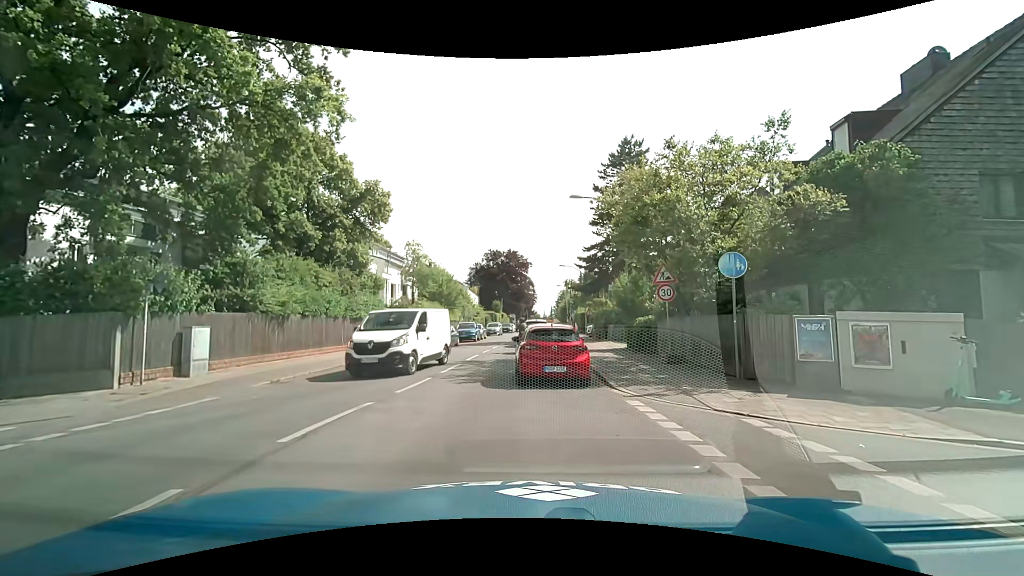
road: secondary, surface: asphalt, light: Day
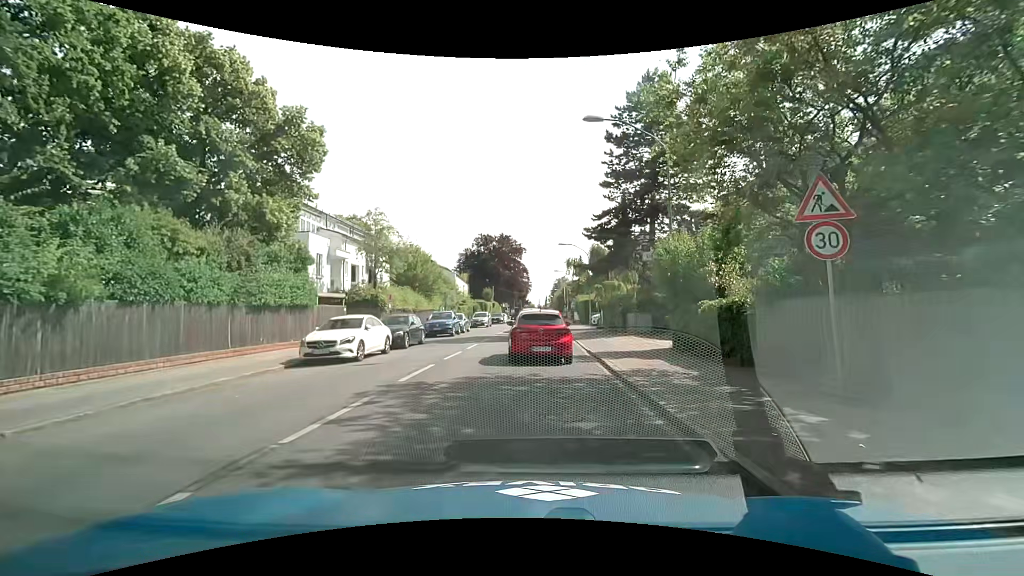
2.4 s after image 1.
(+0.1, +9.6) m; +2°
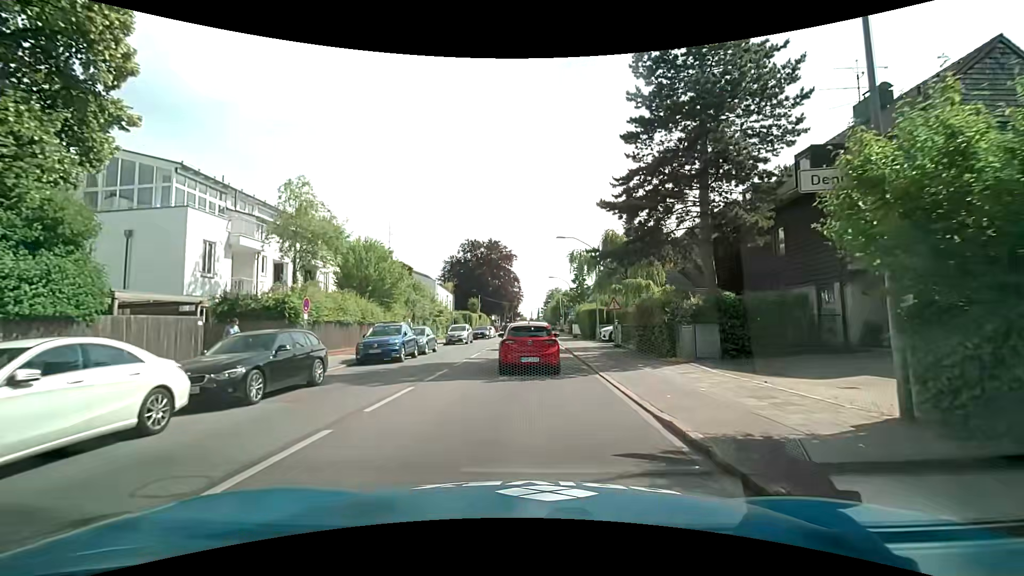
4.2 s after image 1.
(0.0, +11.0) m; 0°
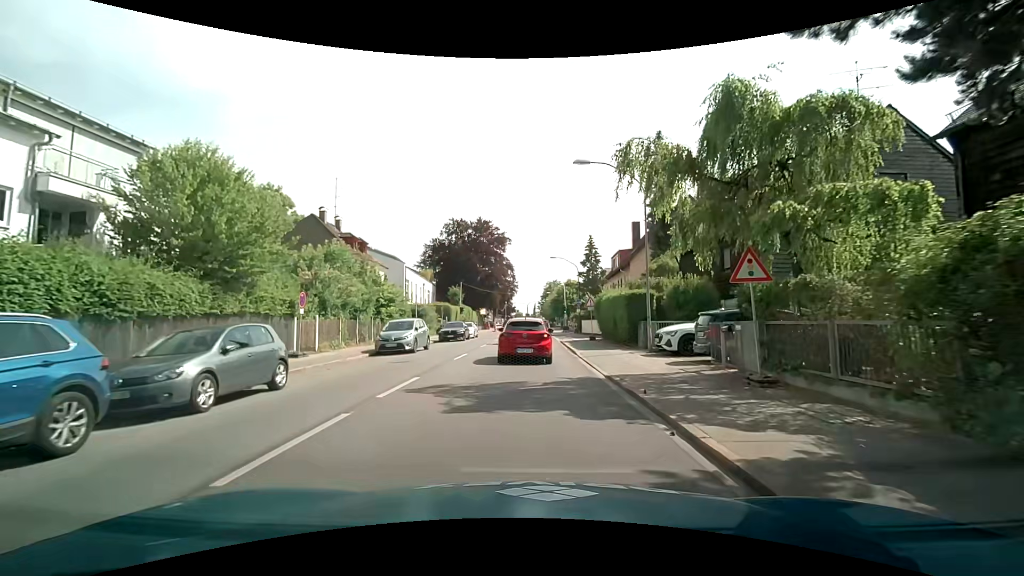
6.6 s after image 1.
(+0.2, +17.4) m; 0°
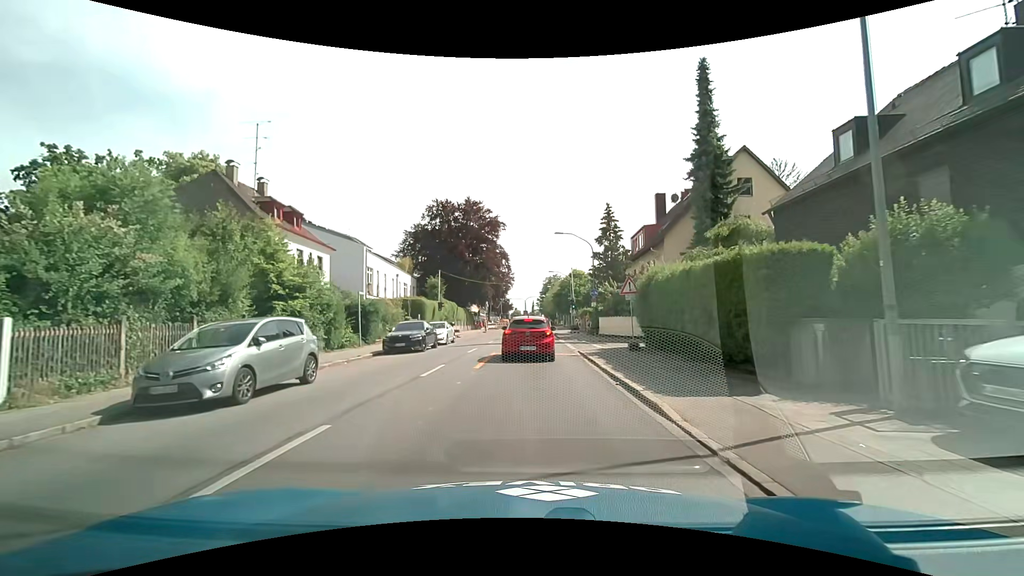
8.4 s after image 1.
(+0.1, +13.7) m; -1°
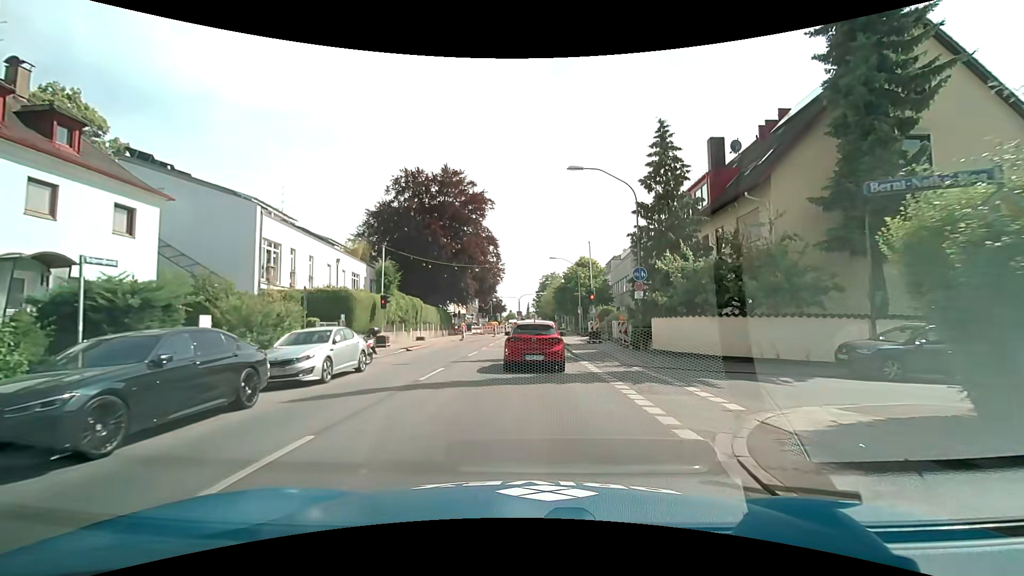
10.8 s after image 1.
(+0.4, +17.3) m; +2°
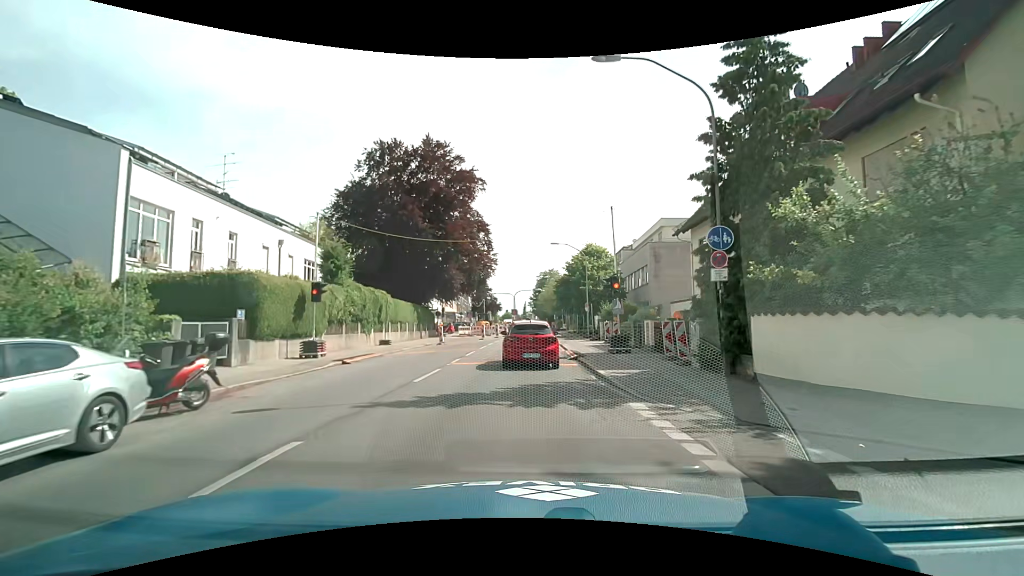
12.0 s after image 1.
(0.0, +9.6) m; 0°
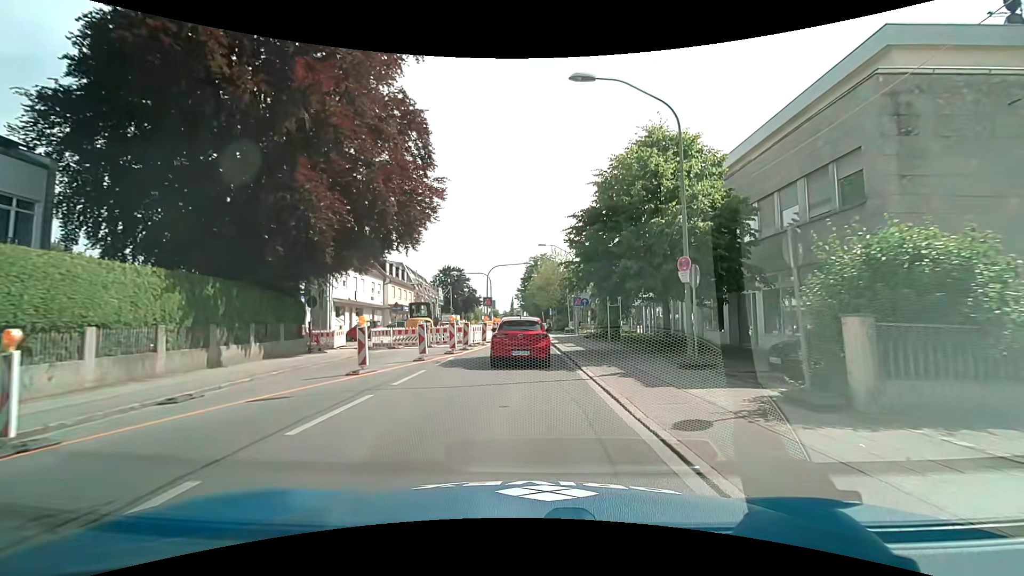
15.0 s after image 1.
(+0.4, +28.6) m; +2°
